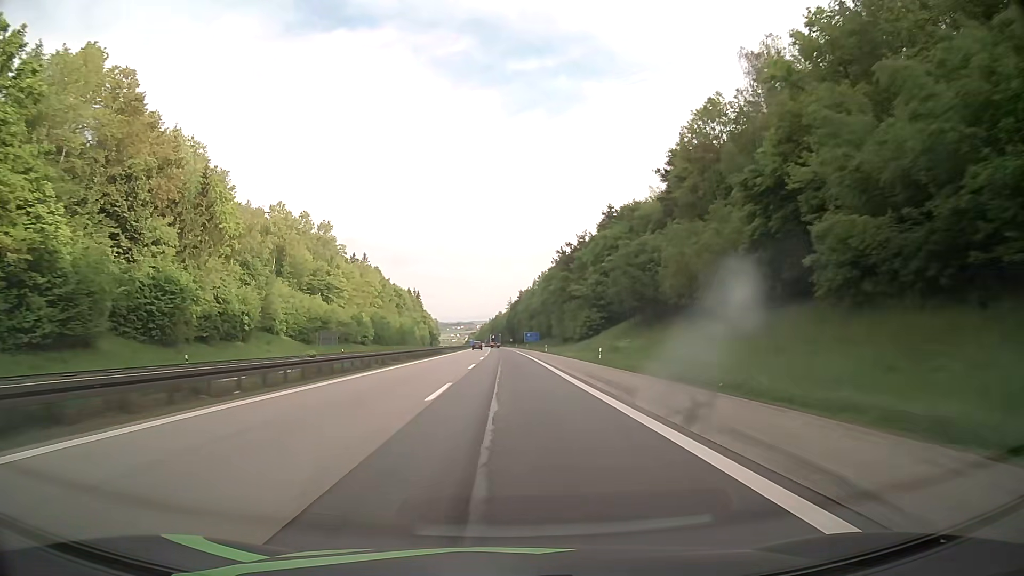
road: motorway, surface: asphalt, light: Day
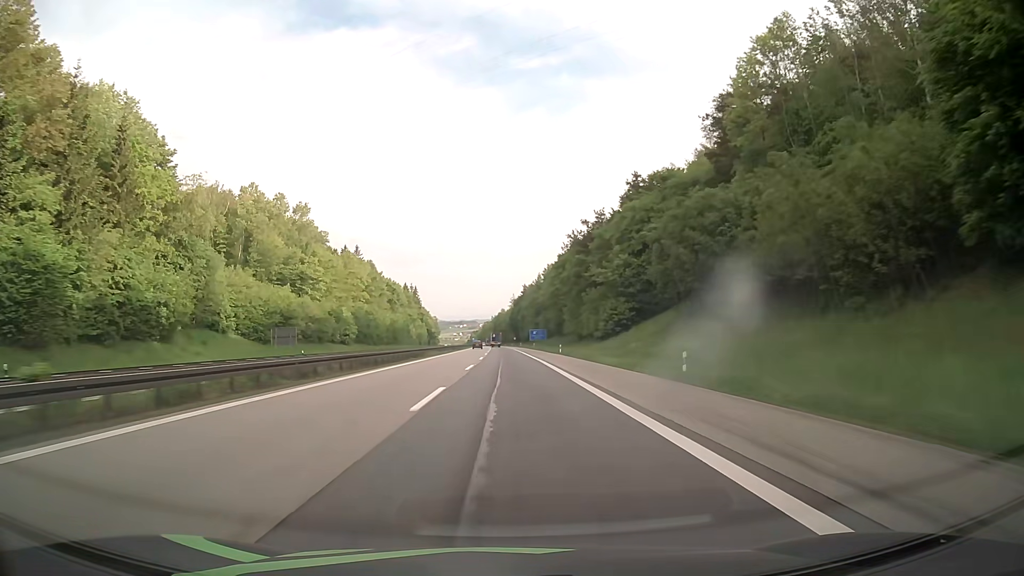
(0.0, +20.5) m; 0°
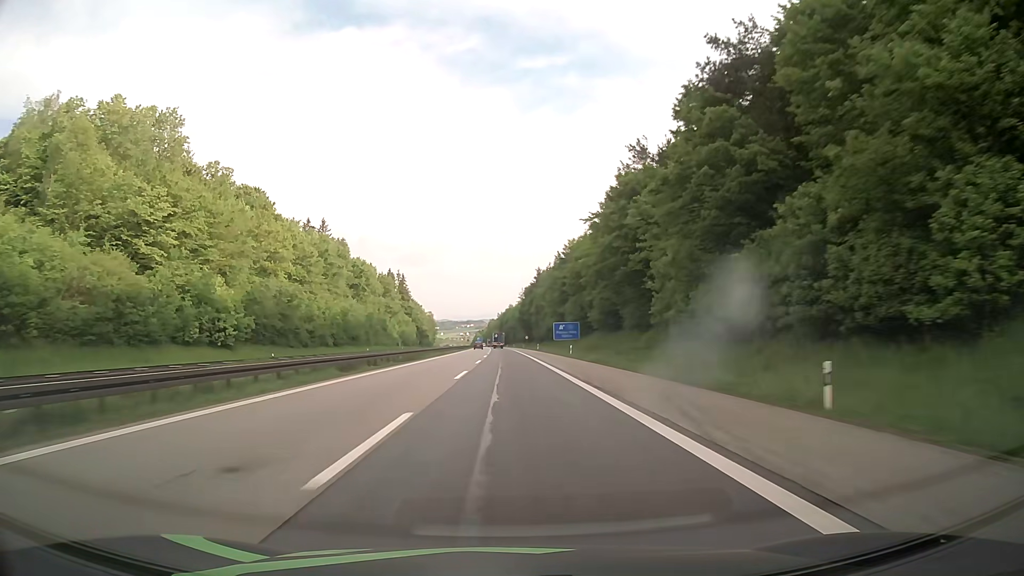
(-0.4, +60.3) m; -1°
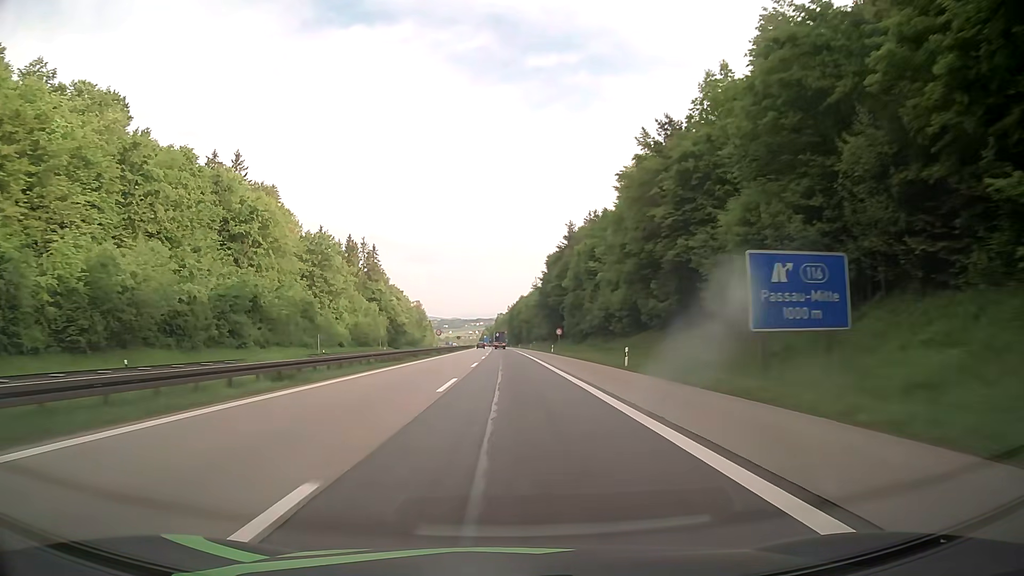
(-0.3, +78.0) m; -1°
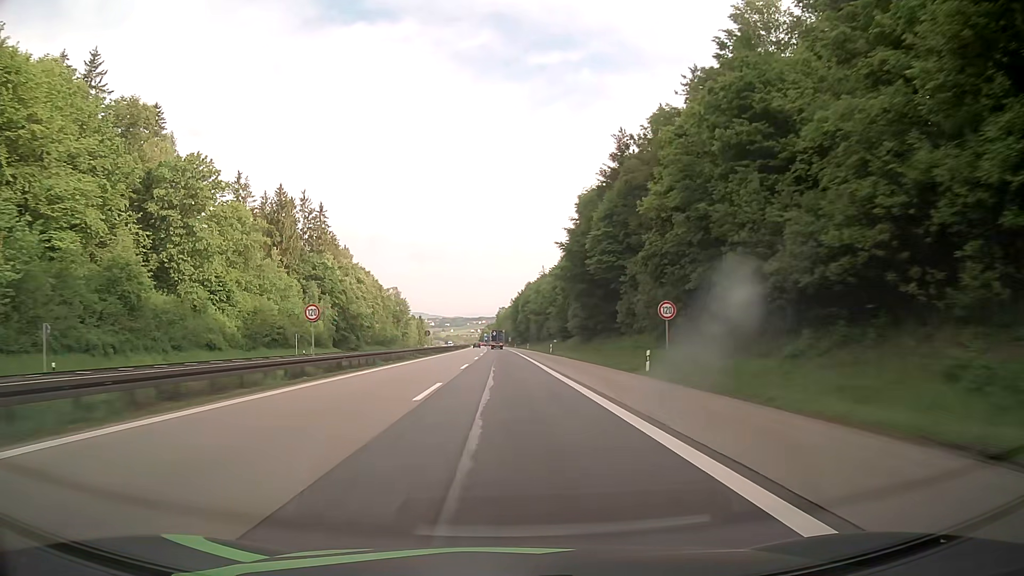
(-0.1, +56.7) m; 0°
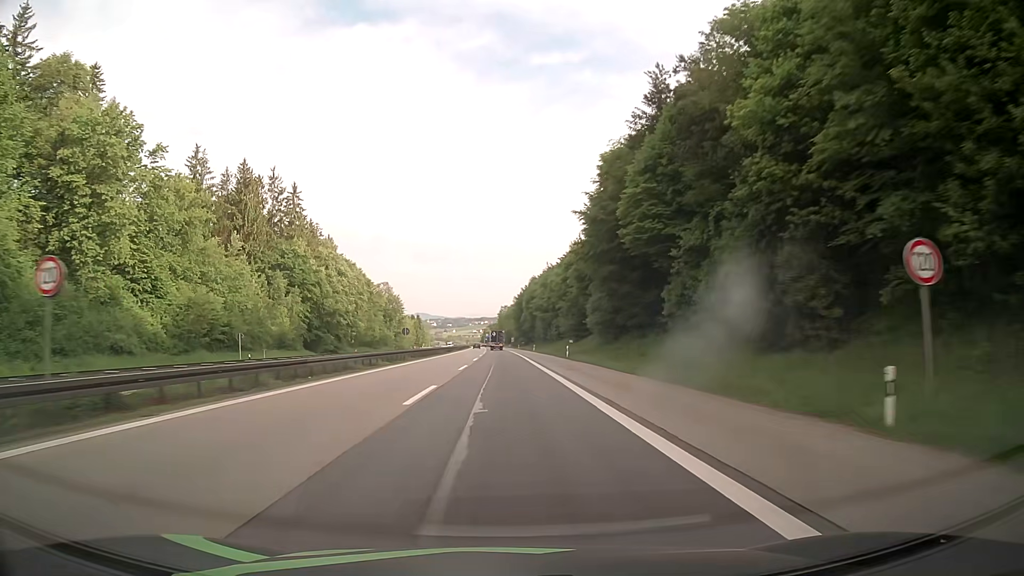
(-0.1, +18.6) m; -1°
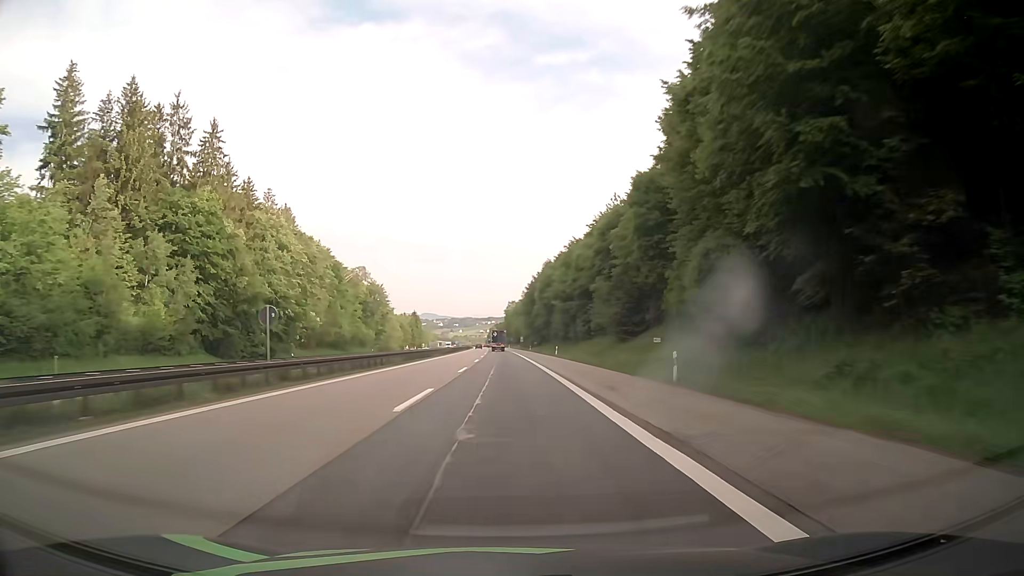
(0.0, +37.0) m; 0°
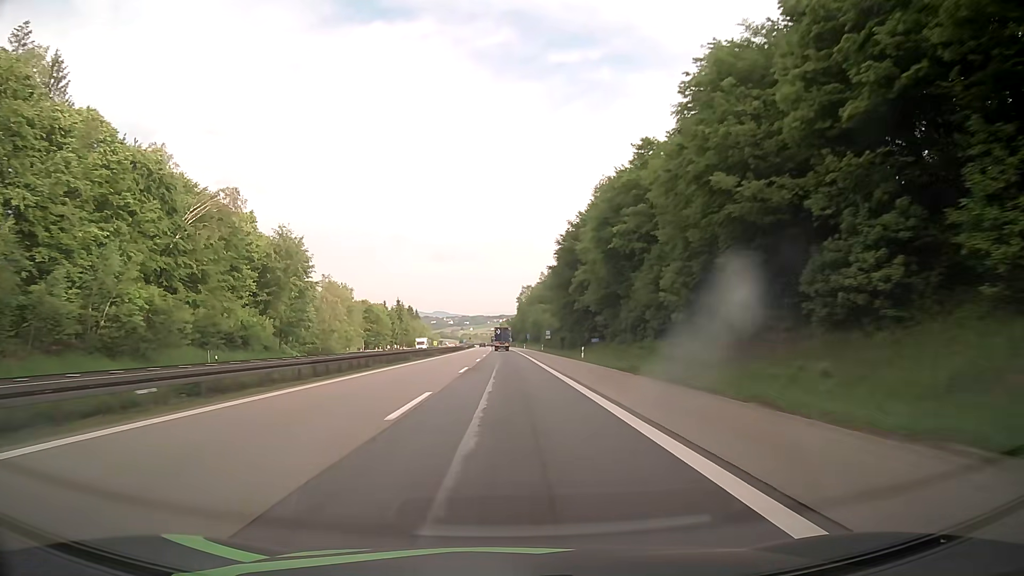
(-0.7, +73.4) m; -1°
(0, +10) (0, +20) (0, +30) (0, +40) (0, +50) (0, +60) (-1, +70) (-1, +80) (-1, +90) (-1, +100) m
